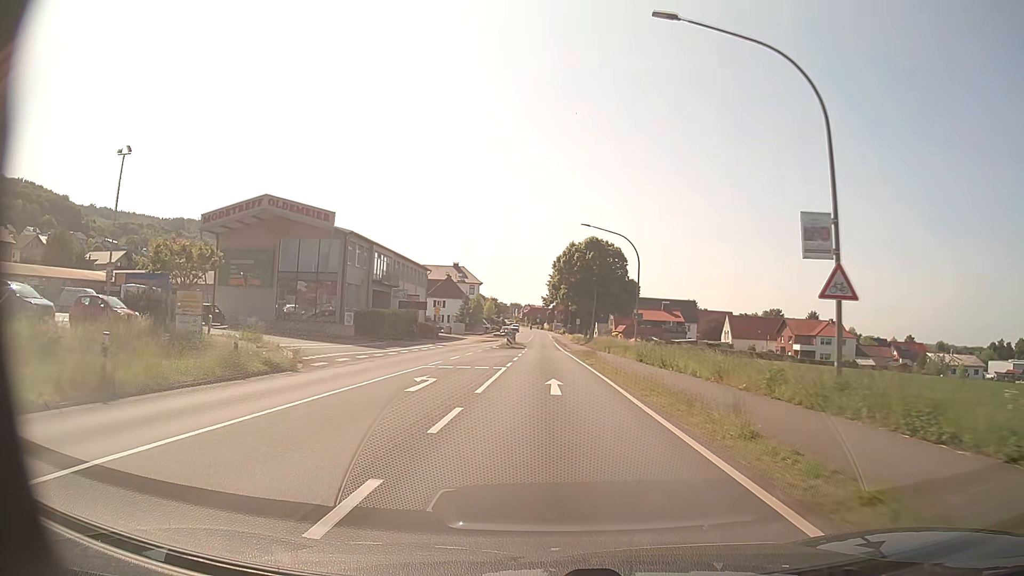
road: primary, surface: asphalt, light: Day
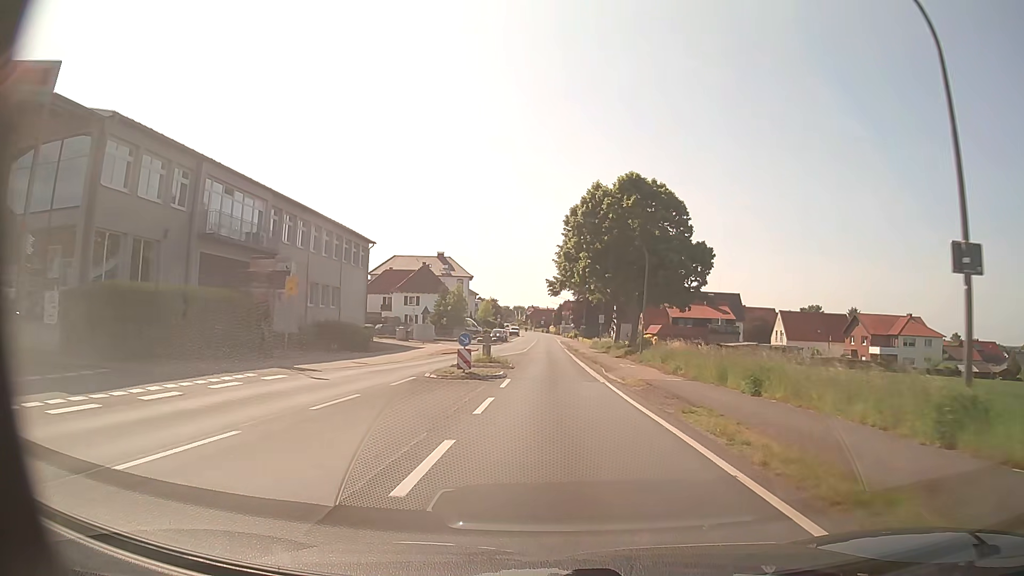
(-0.2, +33.1) m; 0°
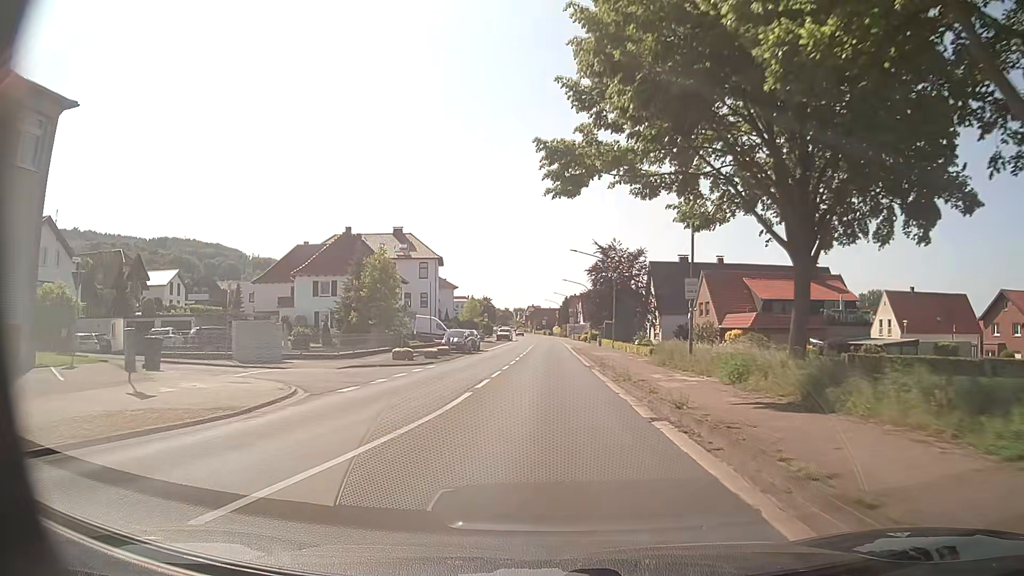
(+0.2, +41.8) m; 0°
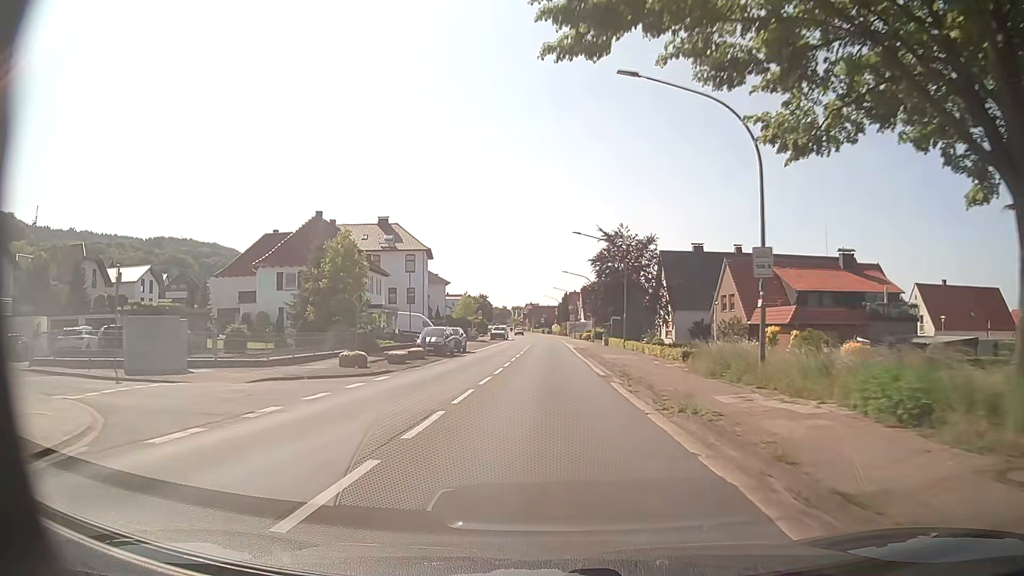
(0.0, +8.6) m; 0°
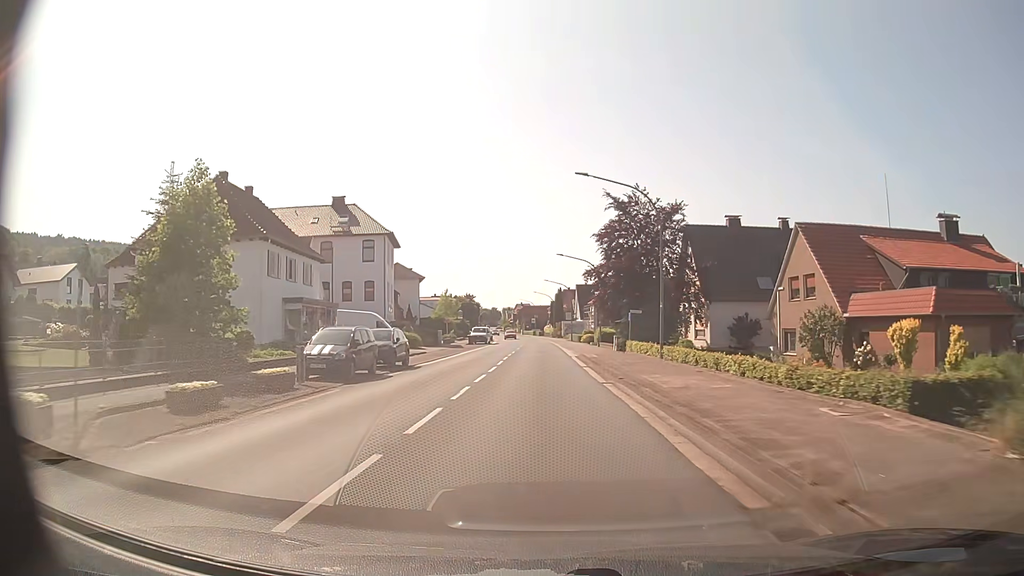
(+0.1, +17.4) m; 0°
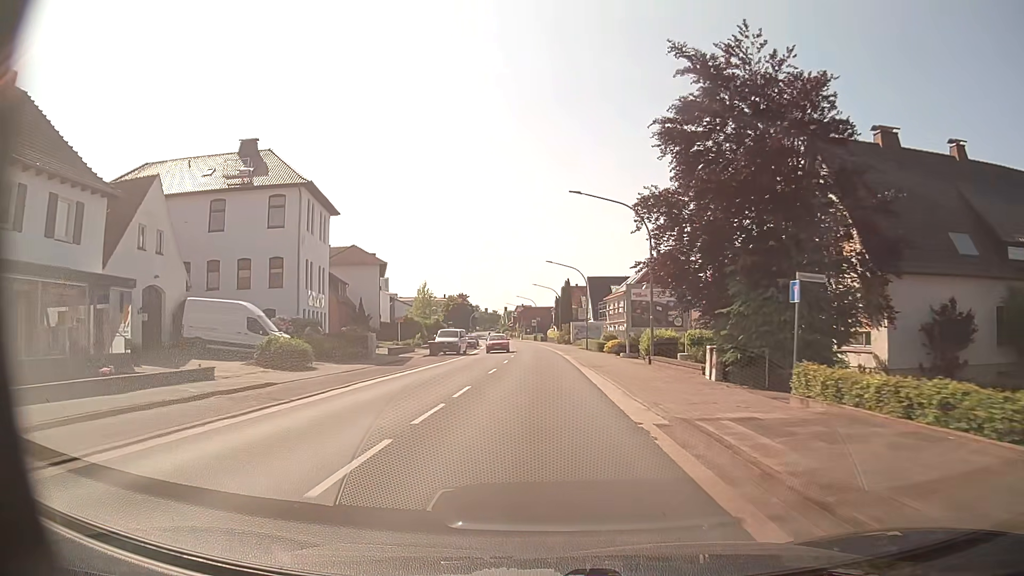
(+0.1, +26.7) m; 0°
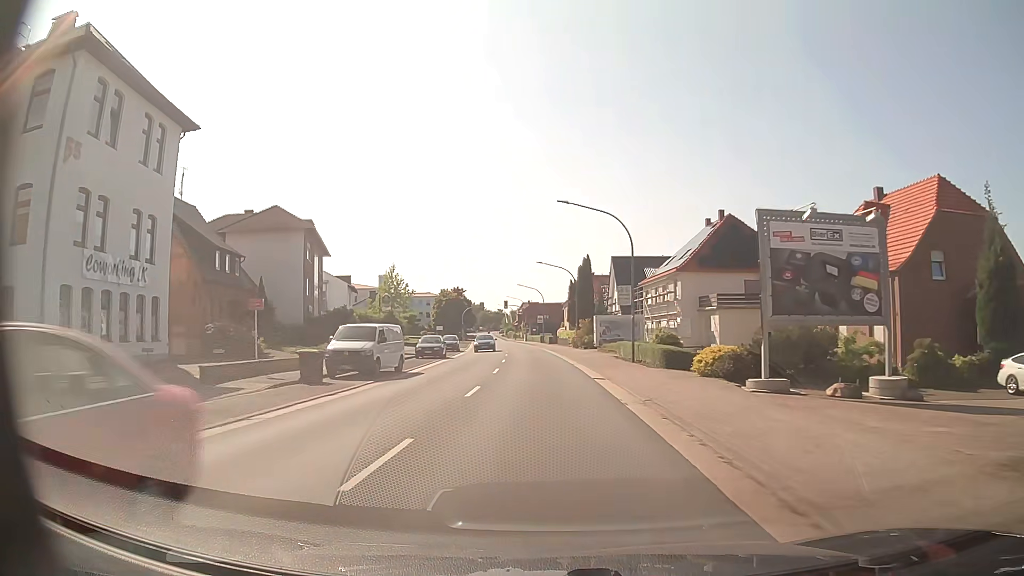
(-0.1, +27.1) m; -1°
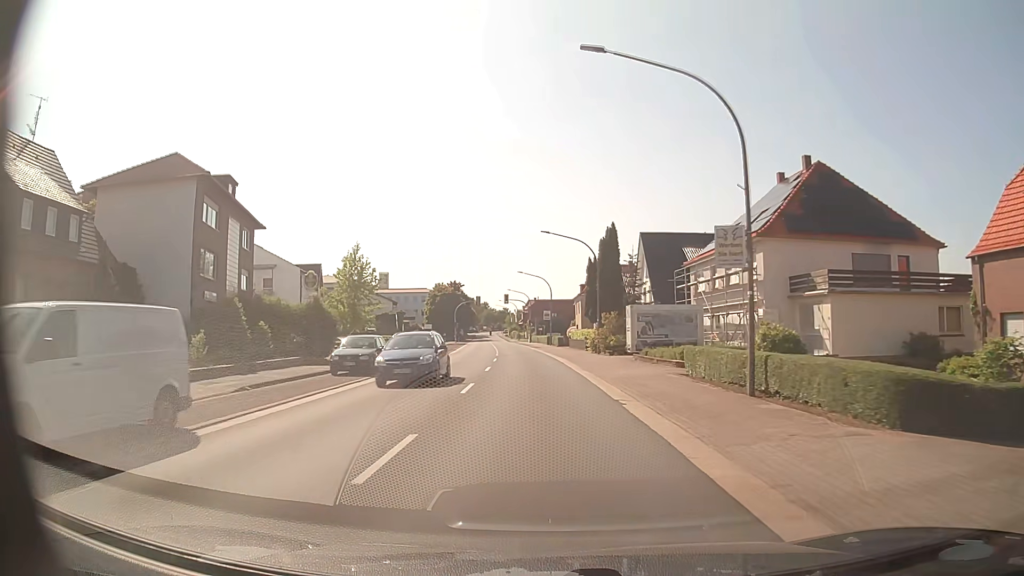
(0.0, +18.1) m; 0°
(0, +10) (0, +20) (-1, +30) (-1, +40) (-2, +50) (-3, +60) (-4, +70) (-5, +80) (-6, +90) (-7, +100) m
